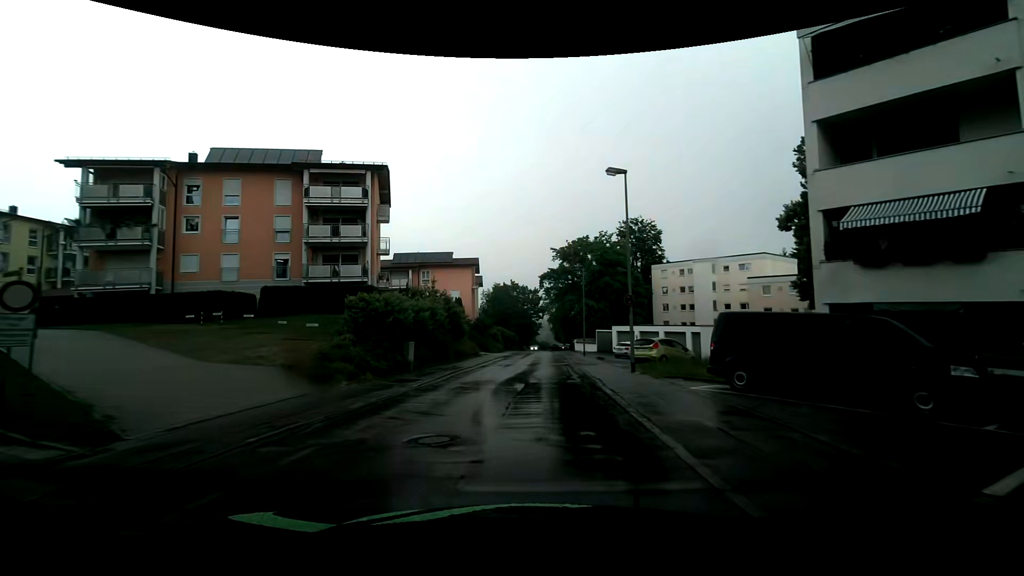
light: Day
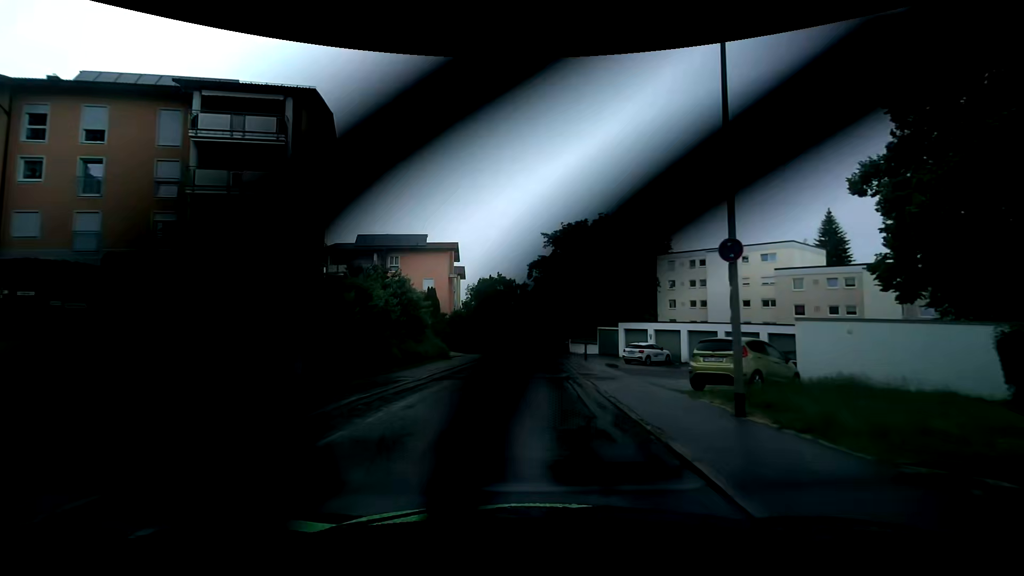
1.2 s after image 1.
(+0.2, +10.9) m; +2°
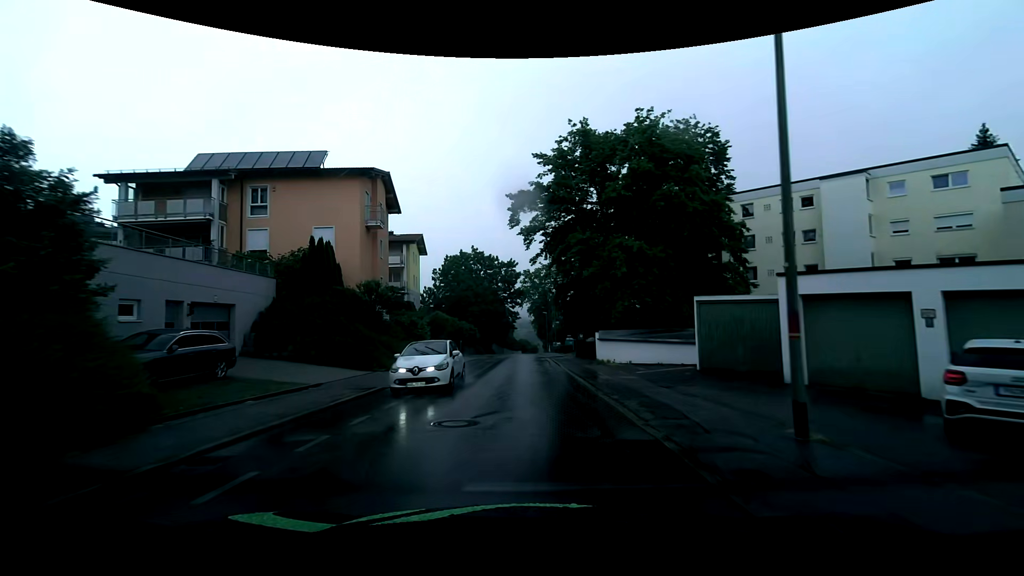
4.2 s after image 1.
(+0.2, +28.3) m; +1°
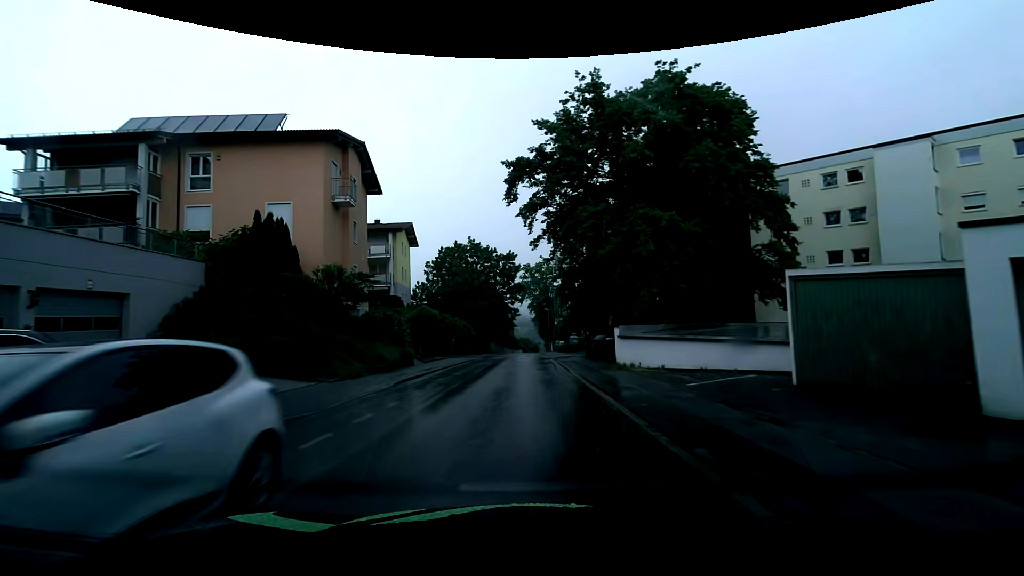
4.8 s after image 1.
(0.0, +5.8) m; -1°
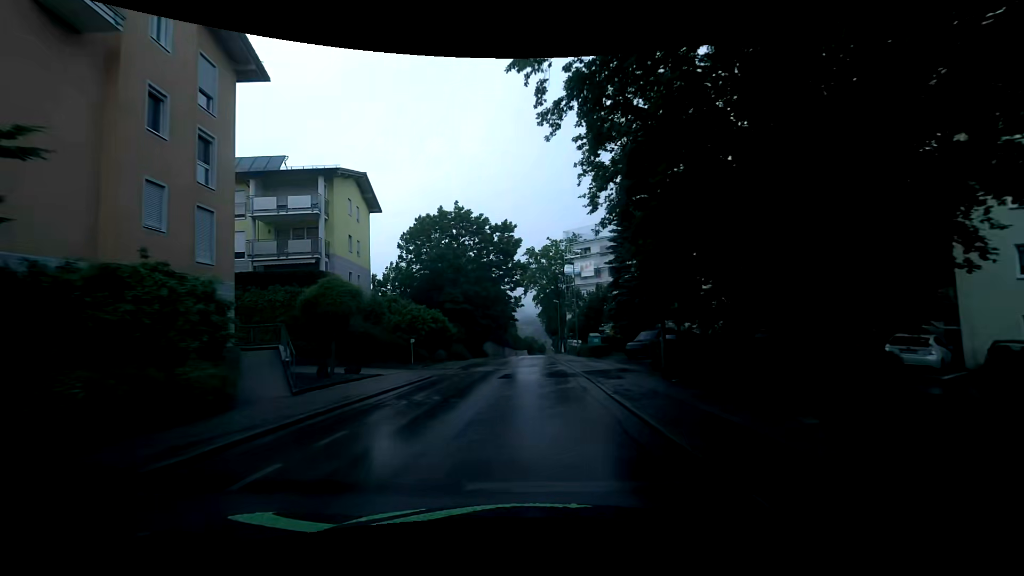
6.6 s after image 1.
(0.0, +17.8) m; 0°
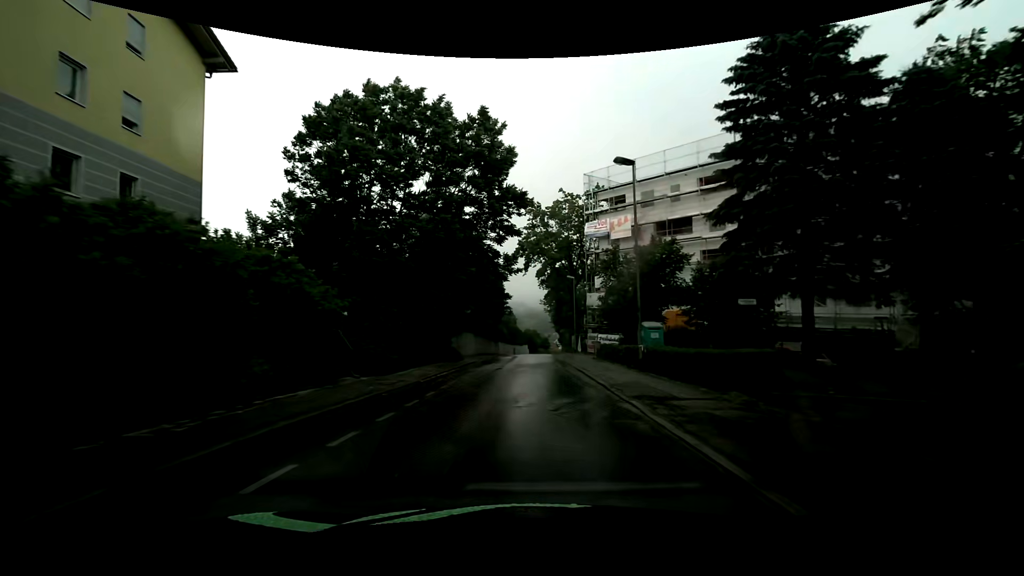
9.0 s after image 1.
(-0.1, +24.1) m; -1°
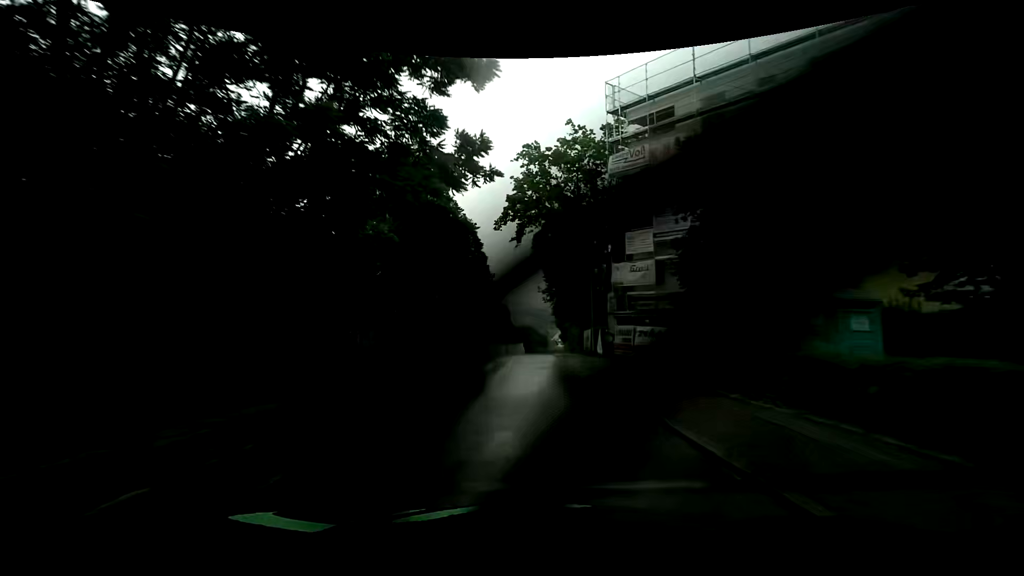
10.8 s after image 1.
(+0.2, +17.7) m; +1°
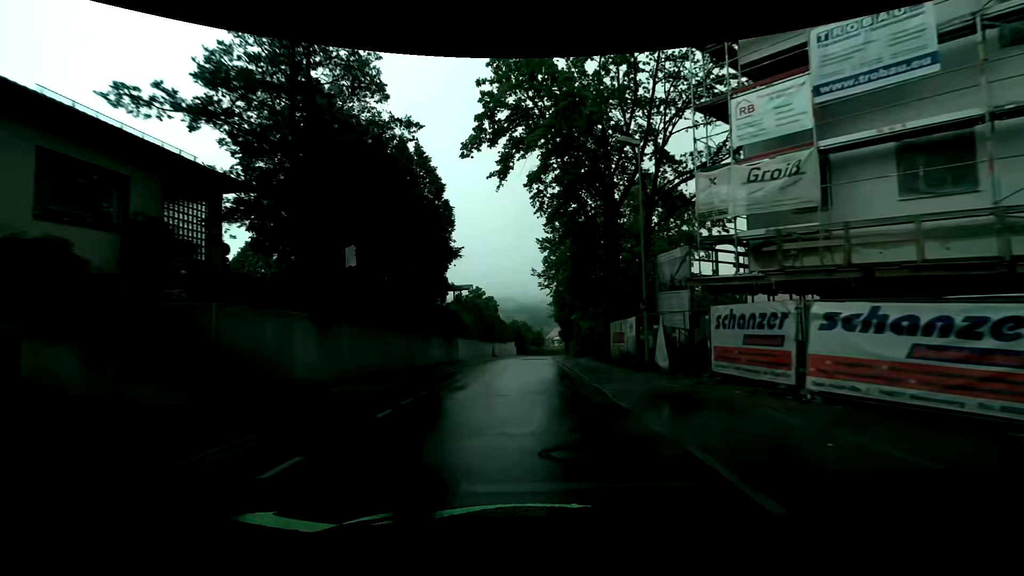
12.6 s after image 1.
(+0.3, +17.5) m; +2°
(0, +10) (0, +20) (0, +30) (0, +40) (0, +50) (0, +60) (0, +70) (+1, +80) (+3, +90) (+5, +100) m
